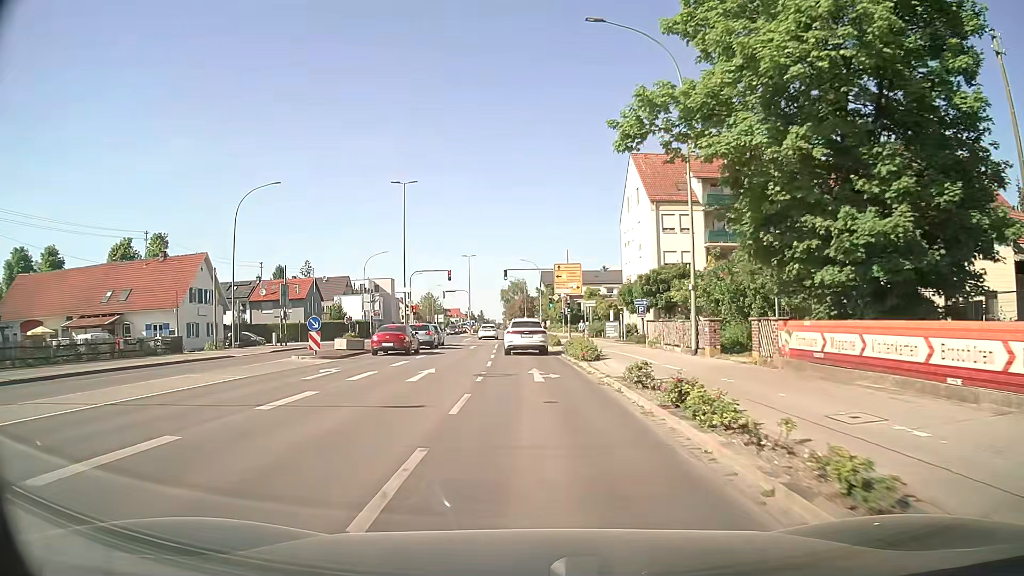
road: tertiary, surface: asphalt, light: Day
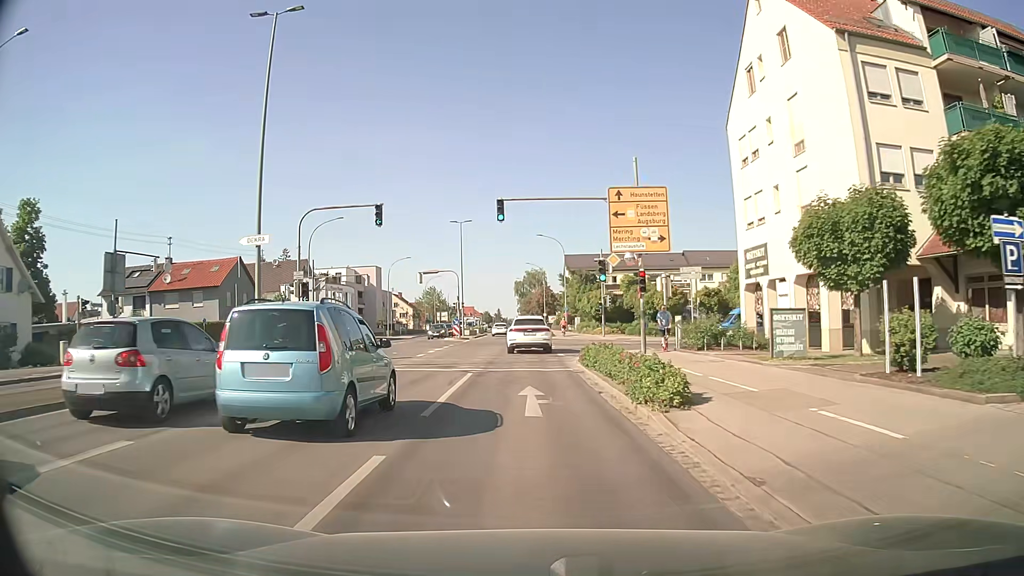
(-0.5, +30.7) m; -1°
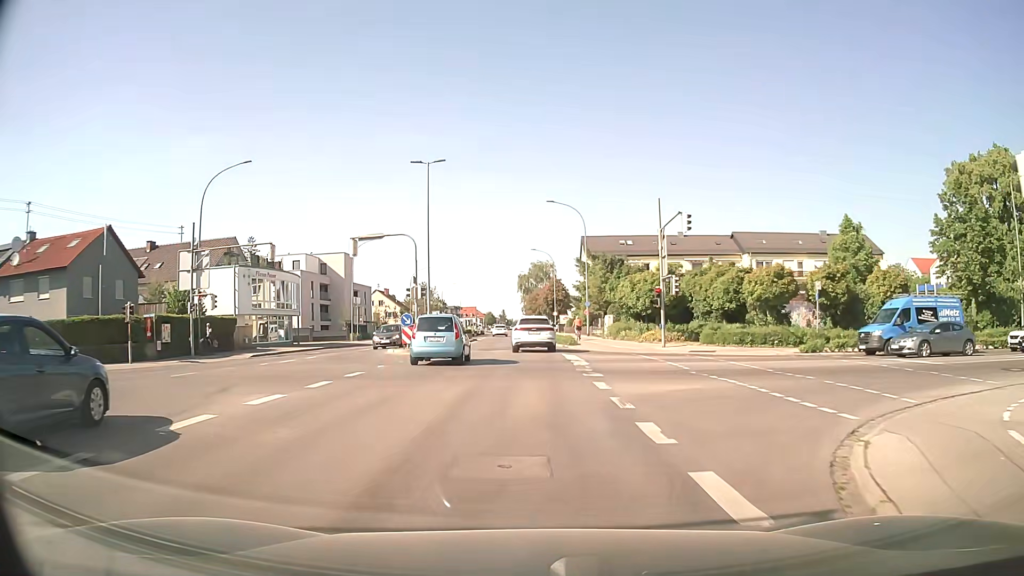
(-0.5, +24.3) m; -1°
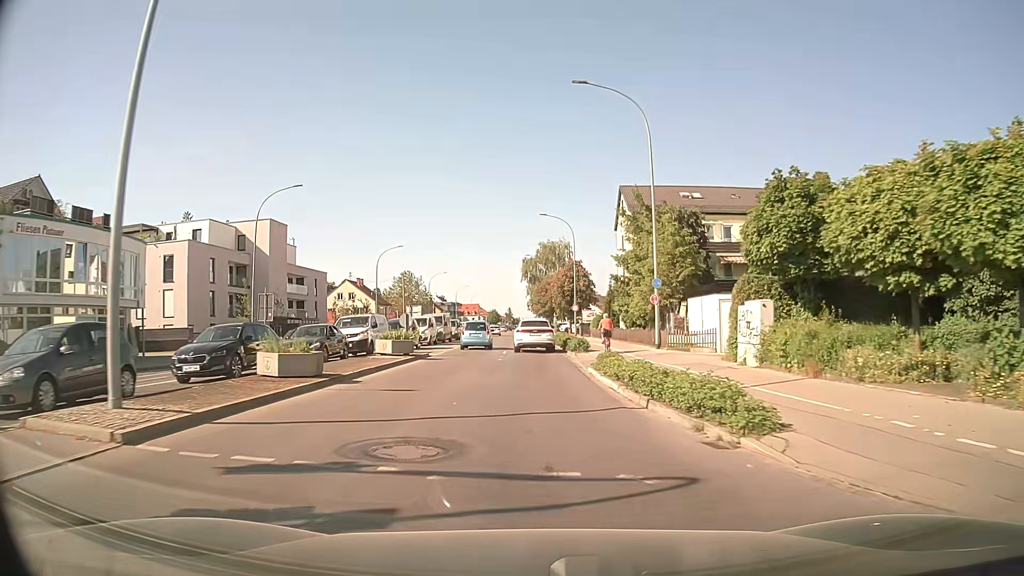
(-0.5, +31.1) m; -1°
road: secondary
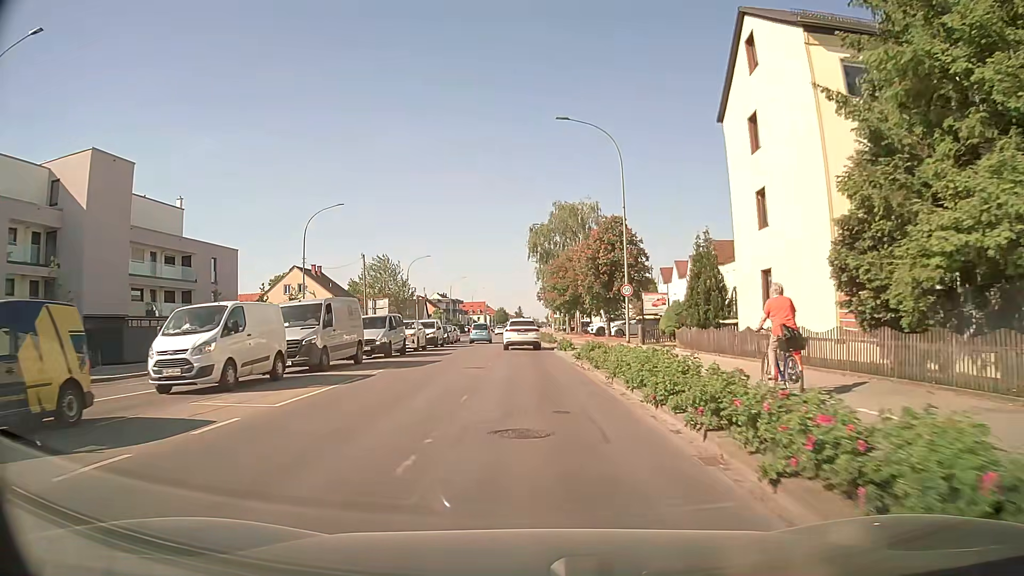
(-0.1, +31.6) m; -1°
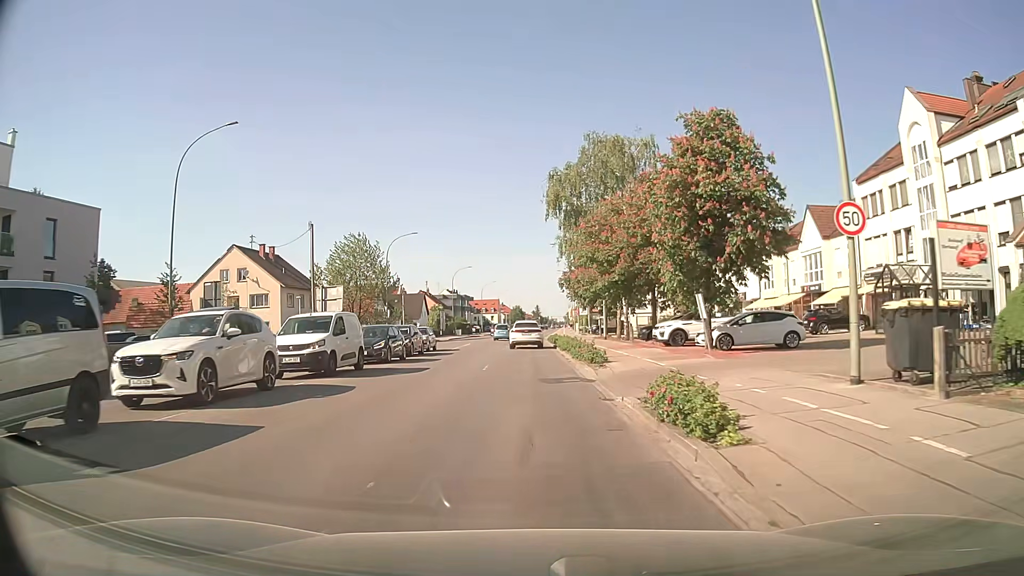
(-0.2, +24.4) m; -2°
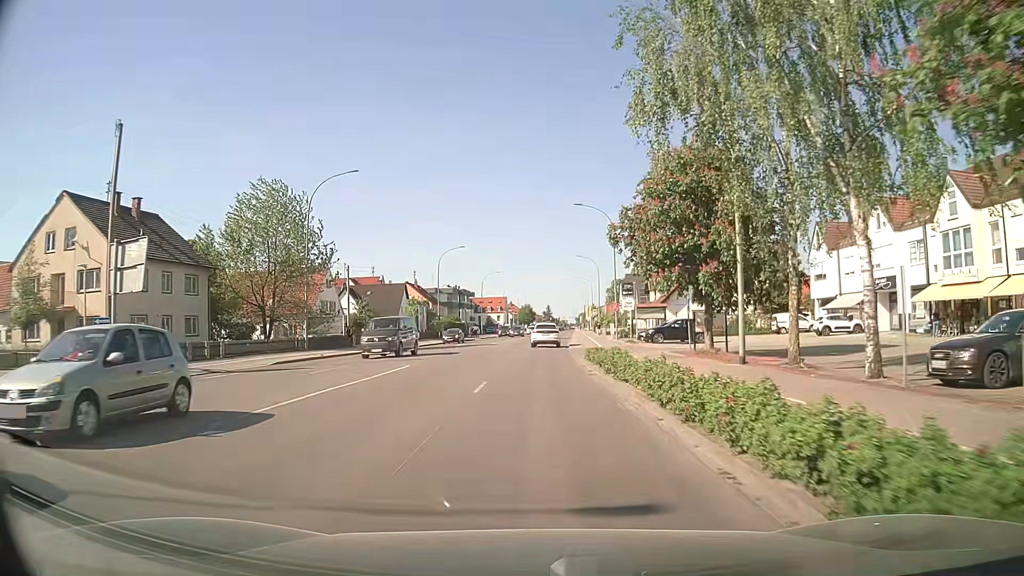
(-0.5, +30.6) m; -1°
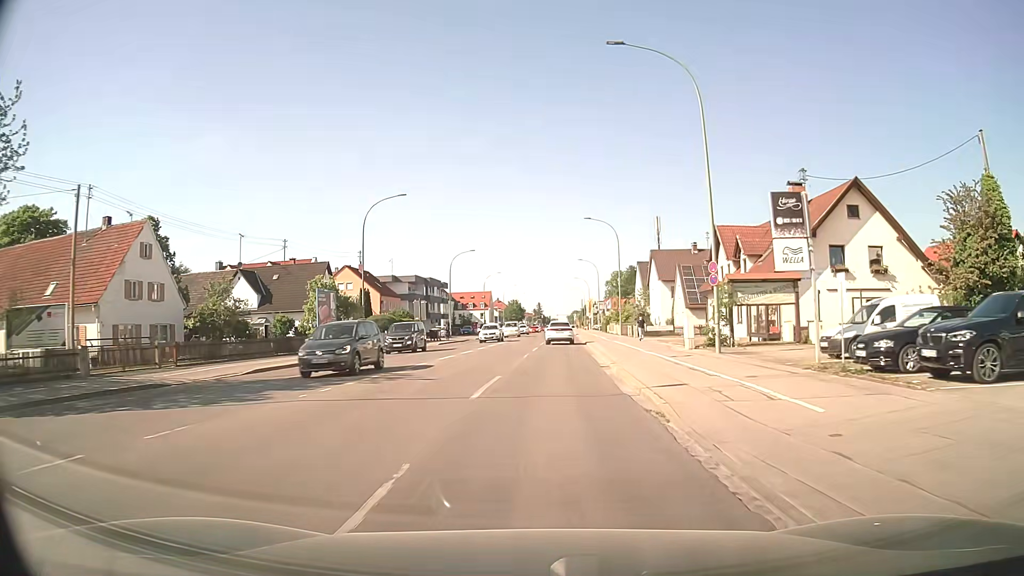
(+0.2, +35.2) m; +1°
(0, +10) (0, +20) (+1, +30) (+1, +40) (+1, +50) (+2, +60) (+2, +70) (+3, +80) (+3, +90) (+3, +100) m
